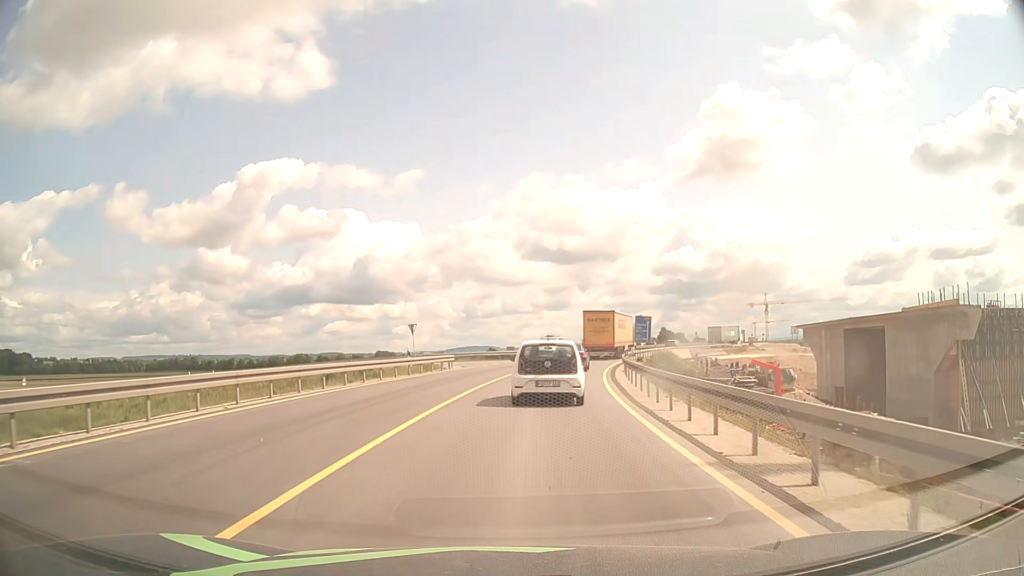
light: Day
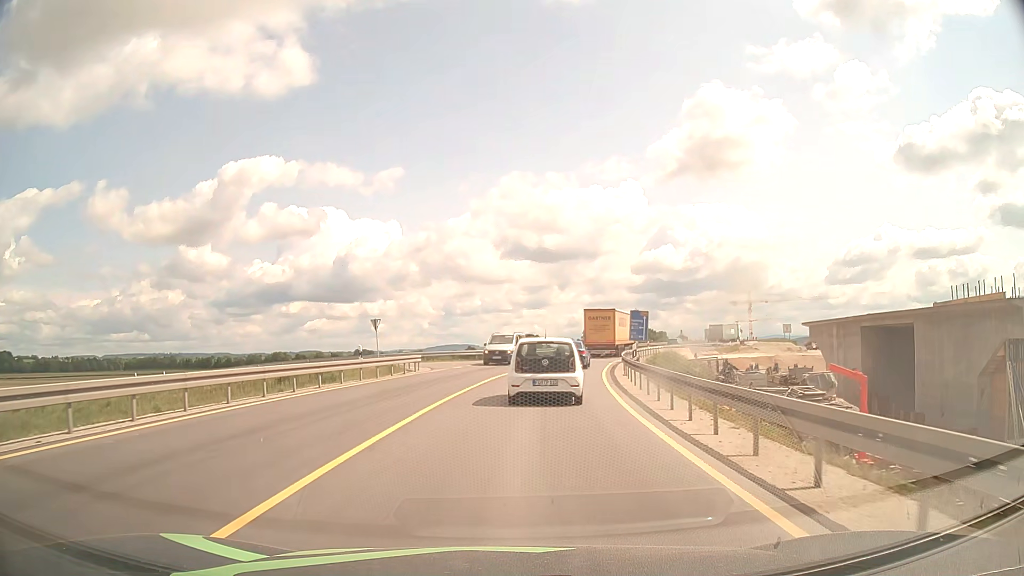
(+0.1, +6.3) m; +2°
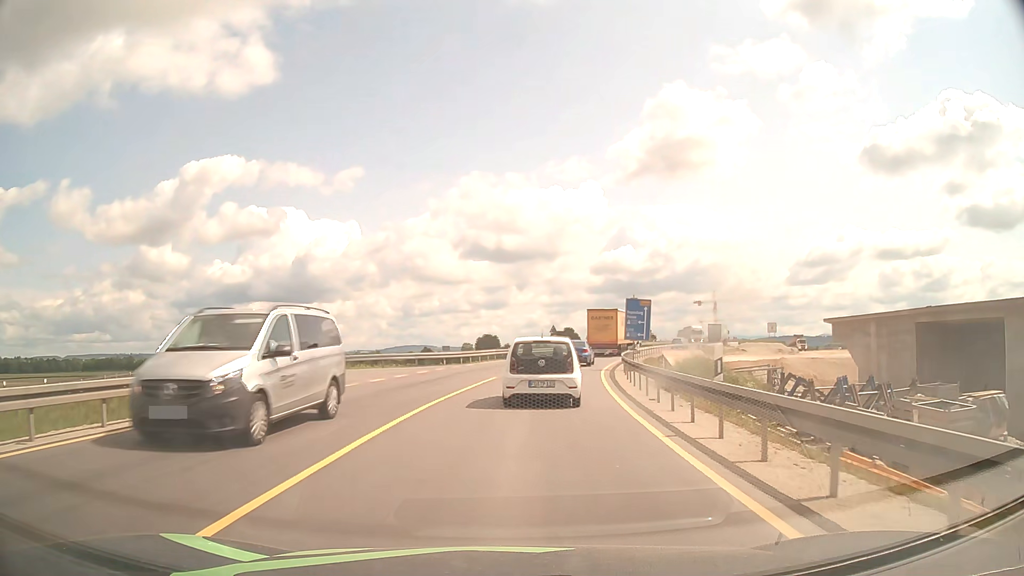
(+0.4, +12.7) m; +4°
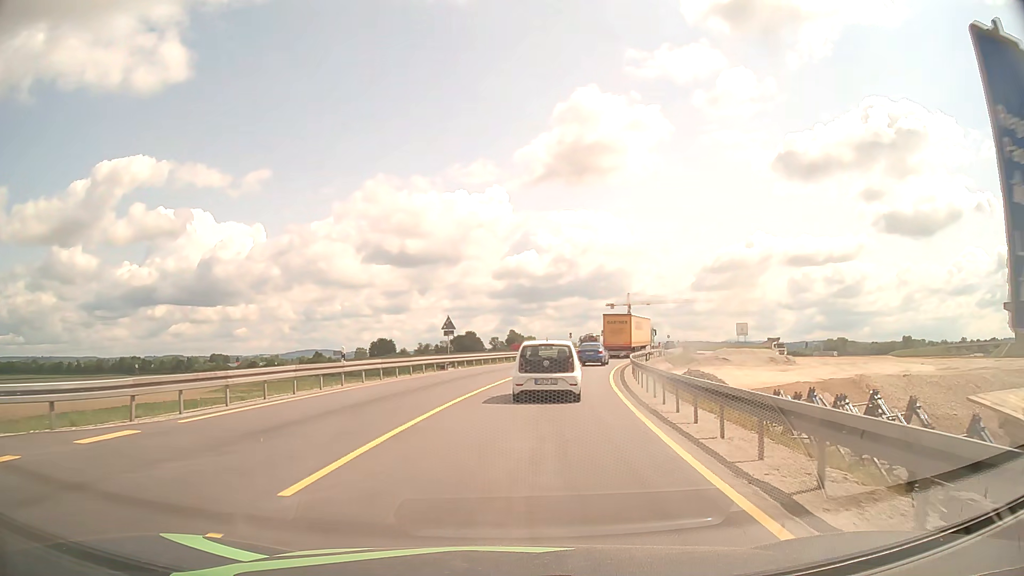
(+2.1, +30.0) m; +8°
(0, +10) (+1, +20) (+3, +30) (+4, +40) (+7, +49) (+10, +59) (+13, +68) (+17, +78) (+20, +87) (+24, +96) m
